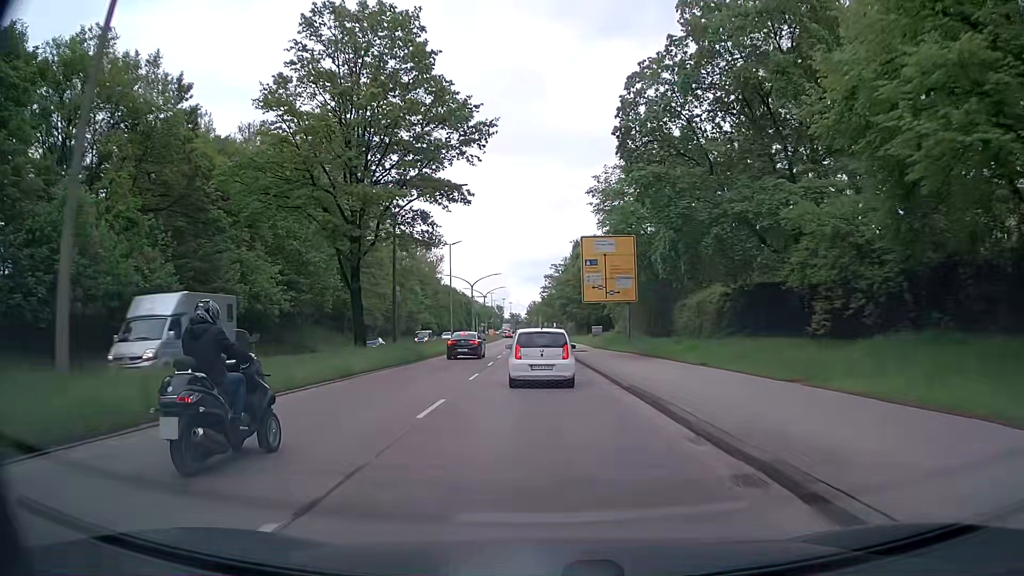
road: primary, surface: asphalt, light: Day
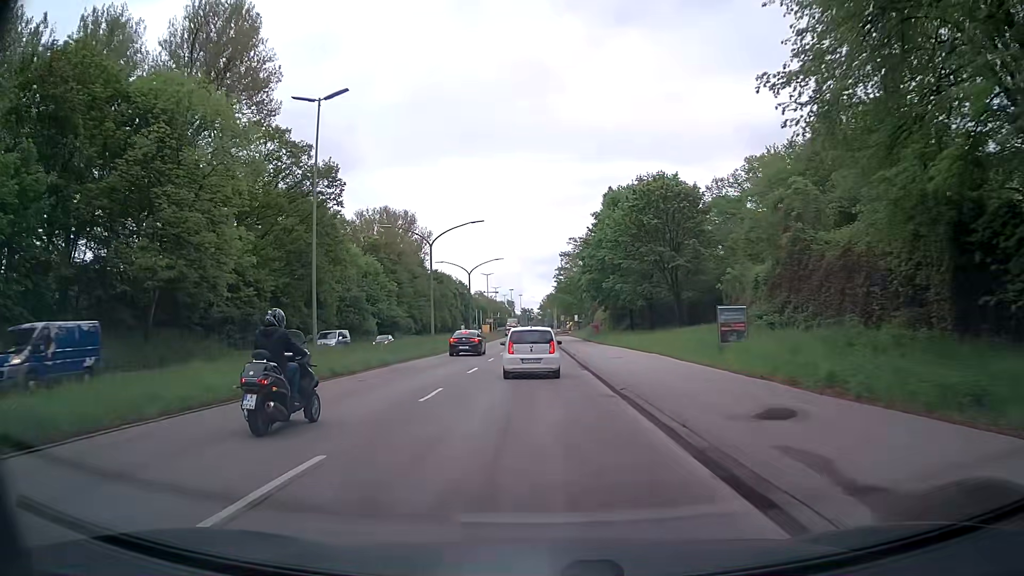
(-0.5, +43.0) m; -1°
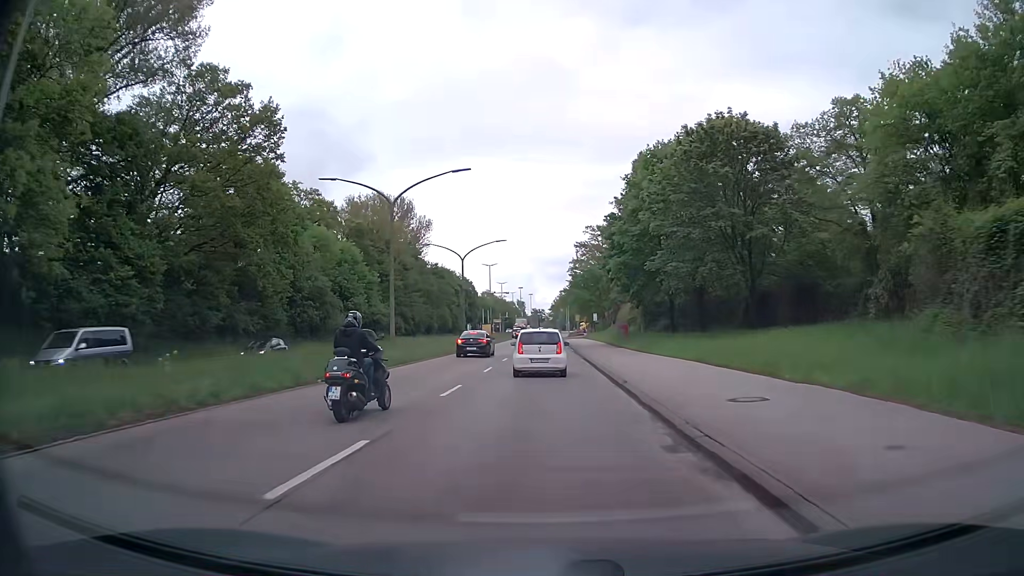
(-0.2, +17.2) m; -1°
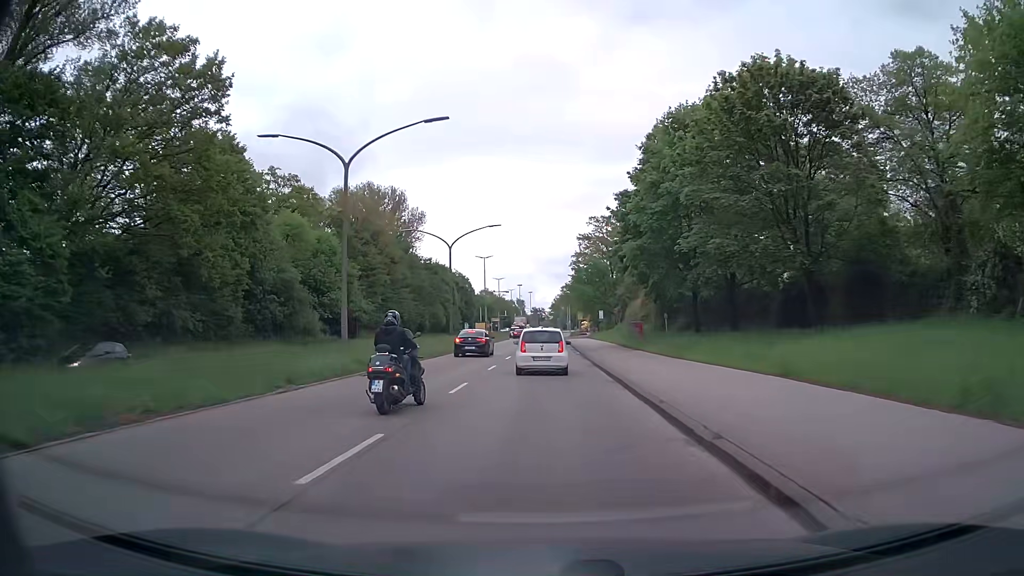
(0.0, +8.5) m; 0°
(0, +10) (0, +20) (0, +30) (0, +40) (+1, +50) (+1, +60) (+1, +70) (+1, +80) (+1, +90) (+1, +100) m
